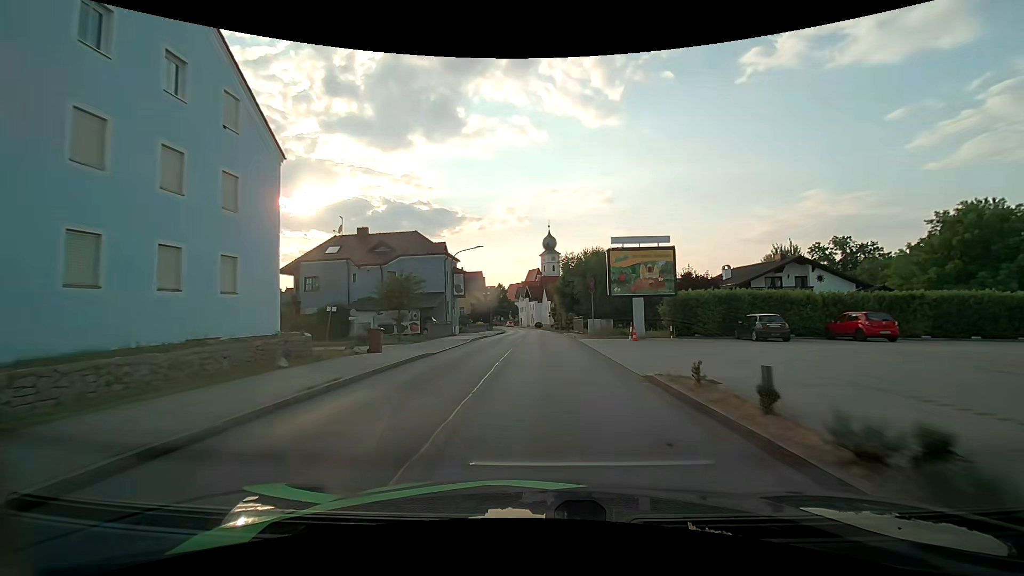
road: unclassified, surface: asphalt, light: Day
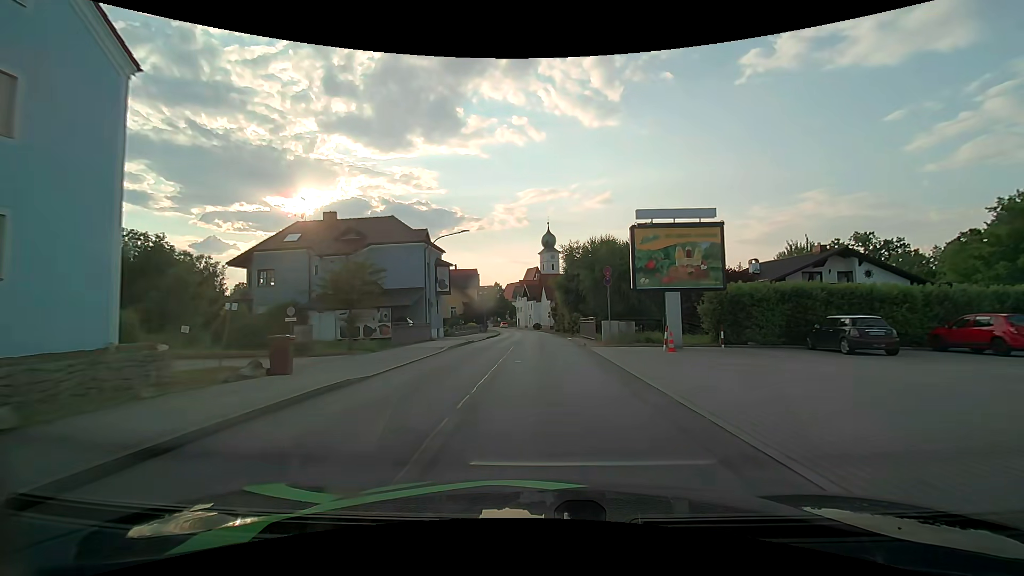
(0.0, +7.8) m; 0°
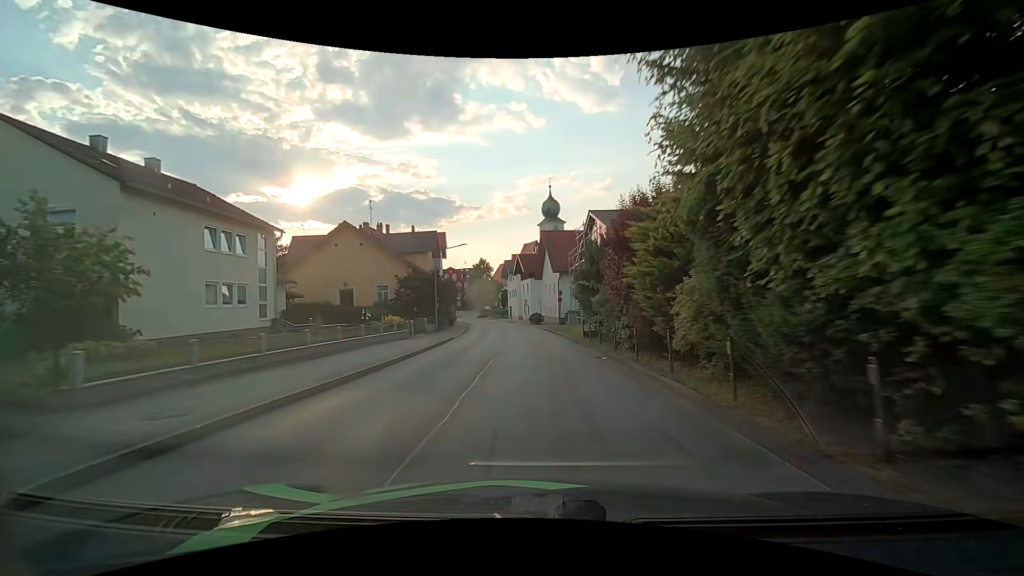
(+0.1, +37.9) m; 0°
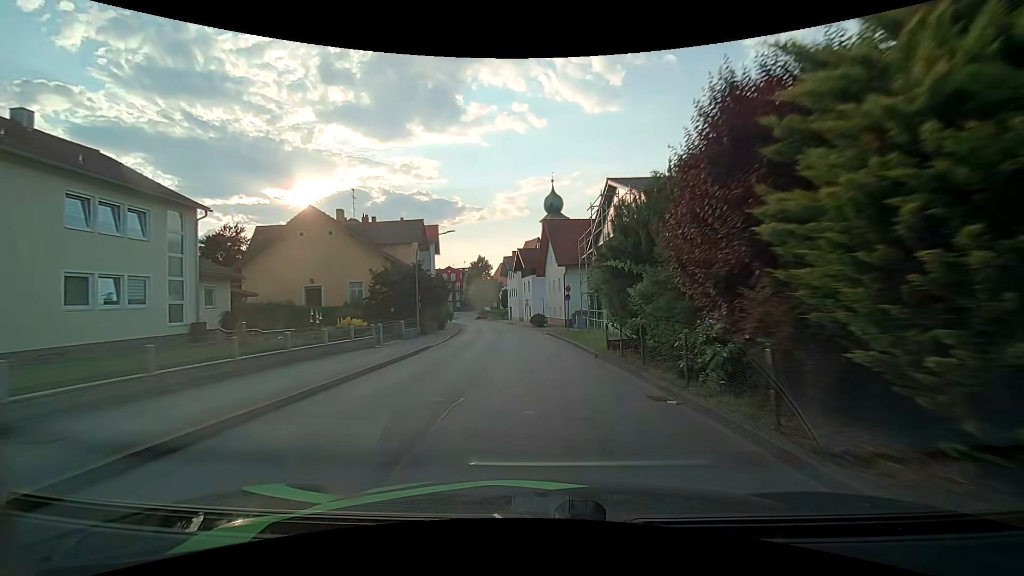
(0.0, +7.2) m; 0°
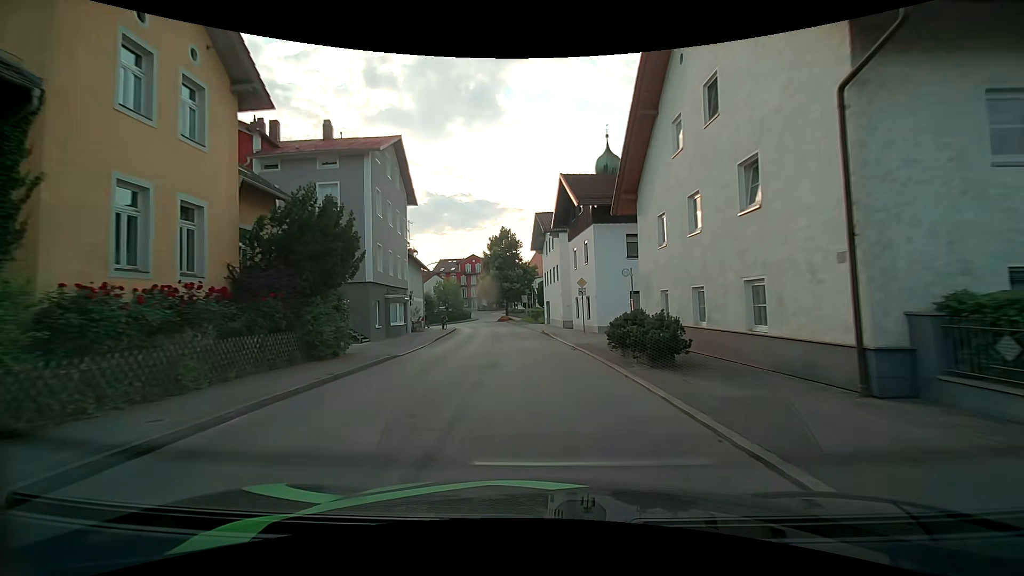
(-1.3, +35.2) m; -4°
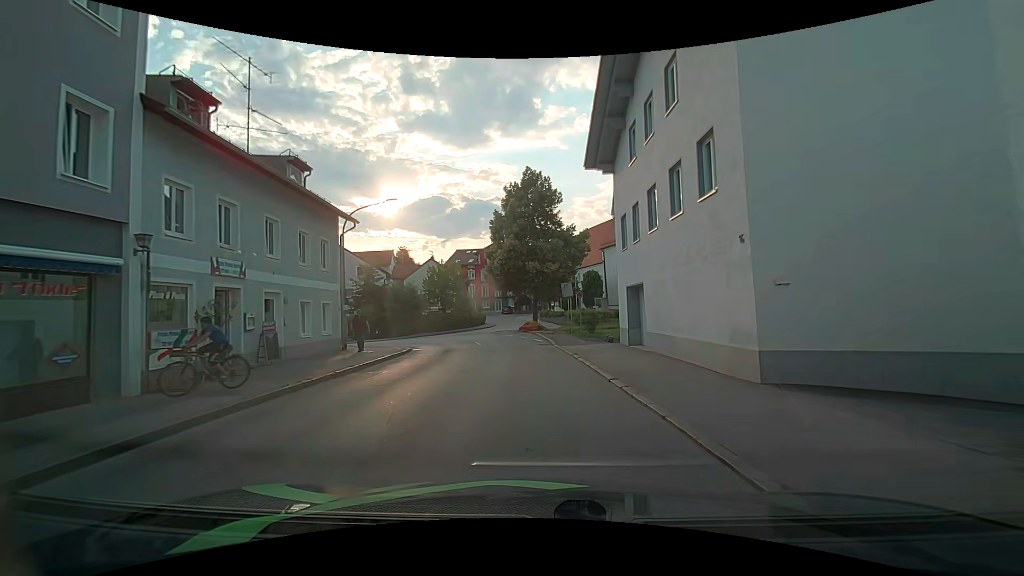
(-1.4, +30.0) m; -6°
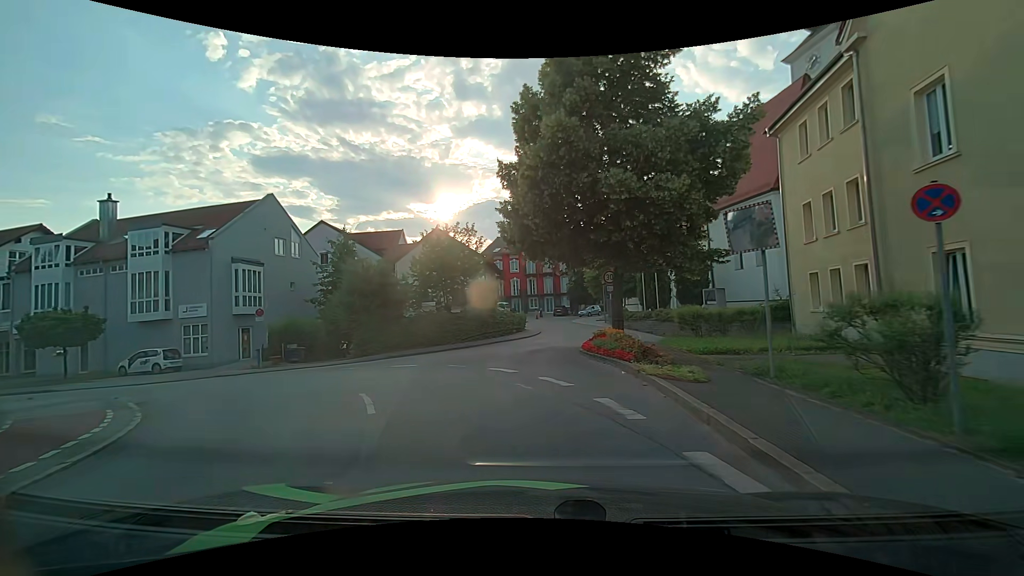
(-0.3, +22.7) m; -4°
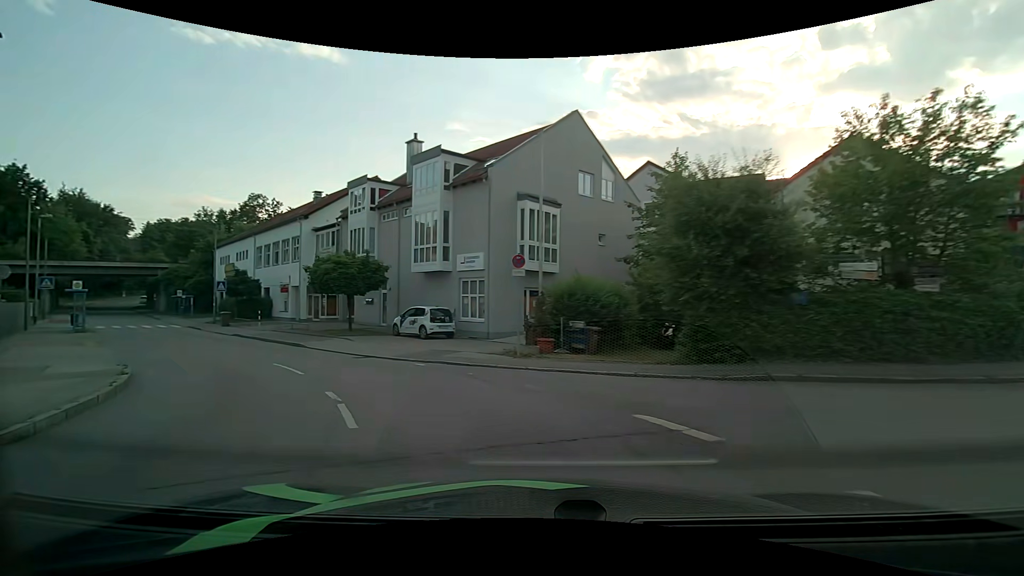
(-4.1, +13.6) m; -37°
(-3, +9) (-9, +17) (-16, +25) (-23, +32) (-30, +39) (-37, +46) (-44, +53) (-52, +60) (-59, +66) (-66, +73) m
